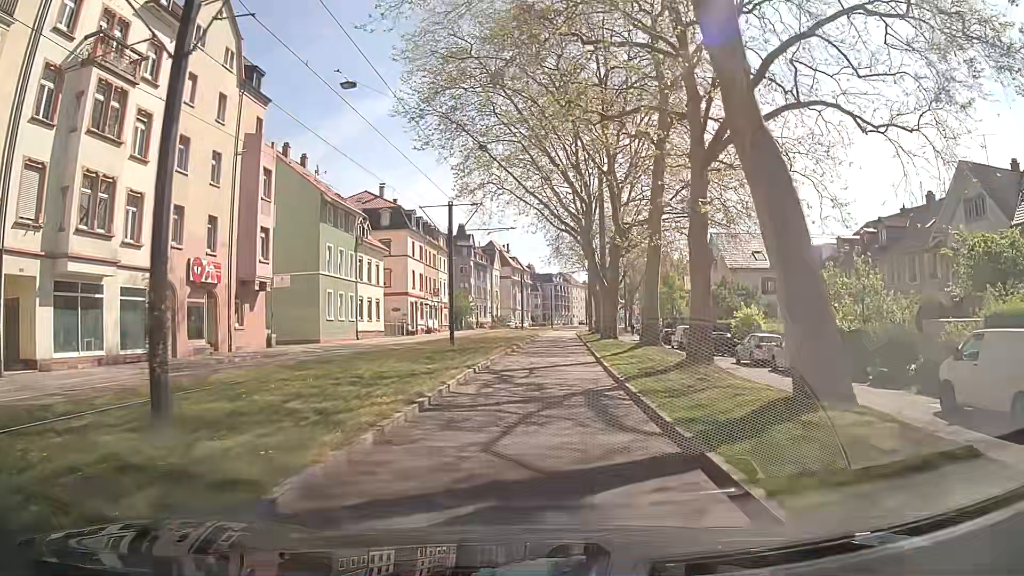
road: secondary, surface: asphalt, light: Day
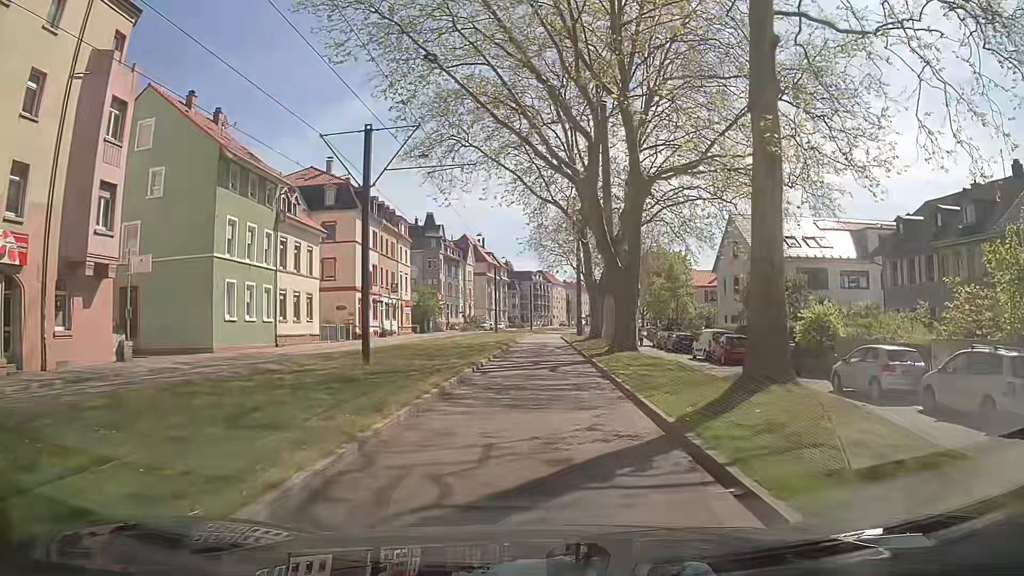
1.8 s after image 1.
(+0.2, +13.8) m; +2°
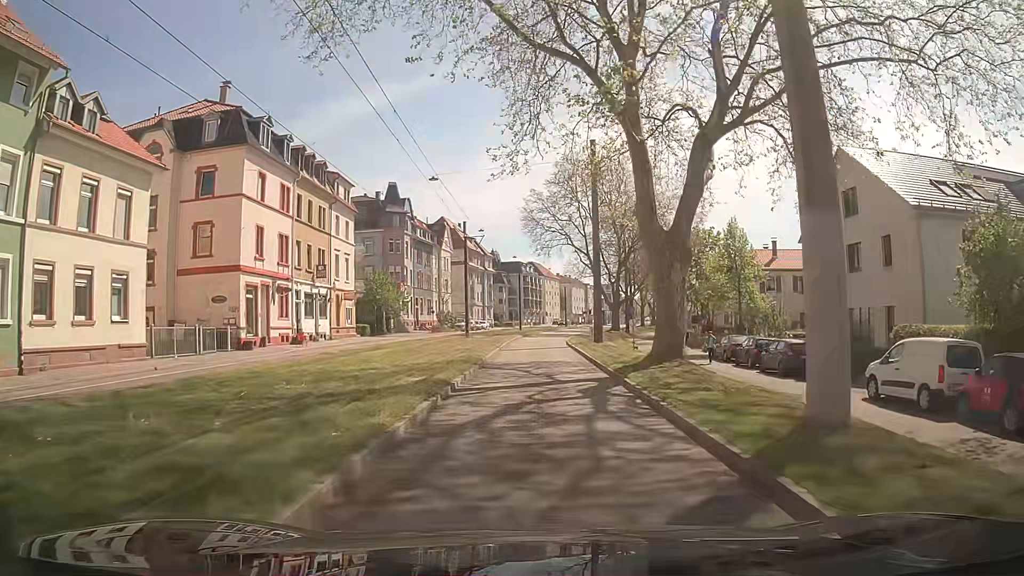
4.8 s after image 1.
(-0.1, +23.2) m; +1°
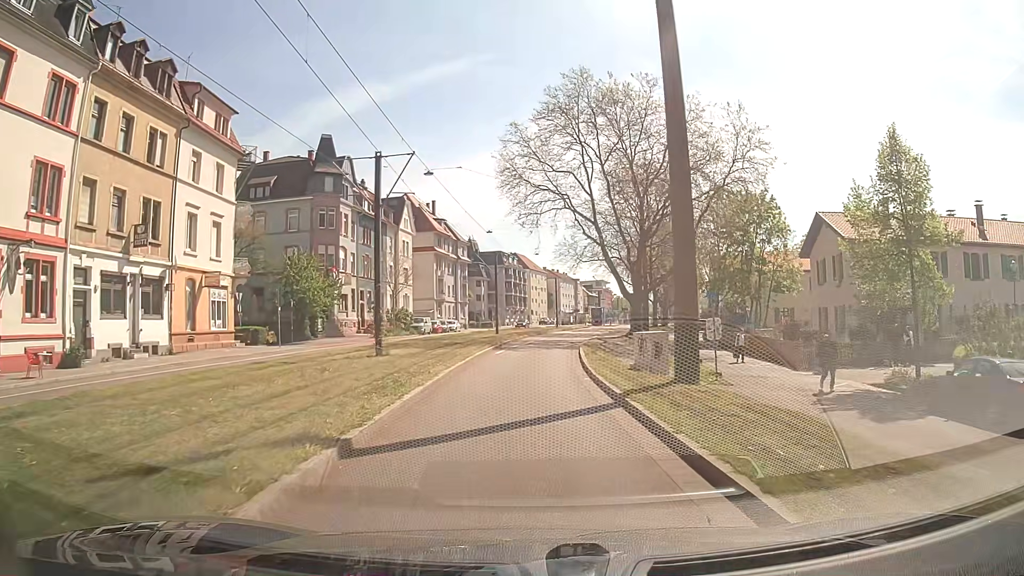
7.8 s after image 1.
(-0.2, +23.4) m; +1°
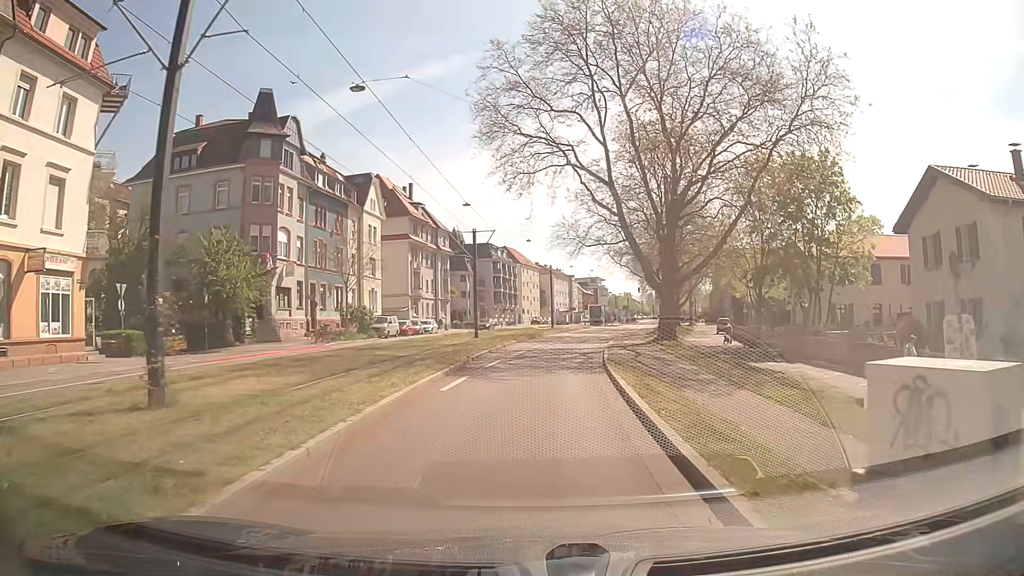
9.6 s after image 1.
(-0.2, +14.1) m; -1°
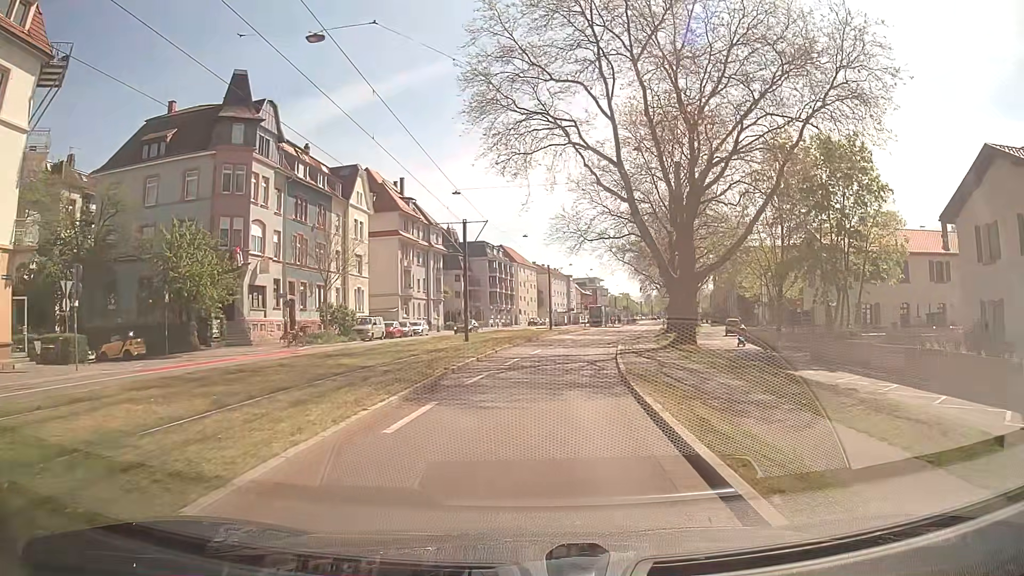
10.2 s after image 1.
(+0.1, +4.7) m; +1°
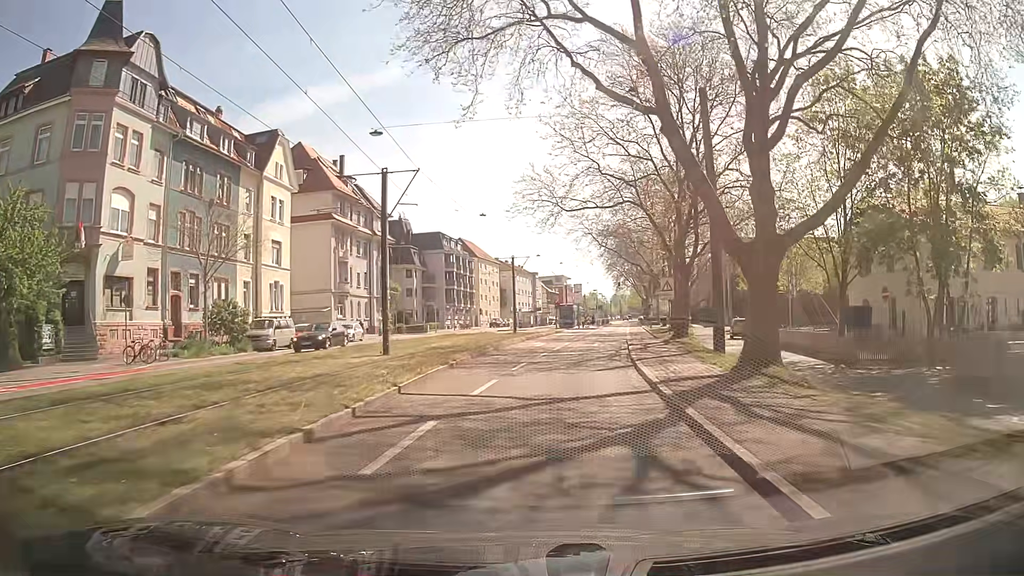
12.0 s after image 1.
(+0.4, +14.0) m; +3°
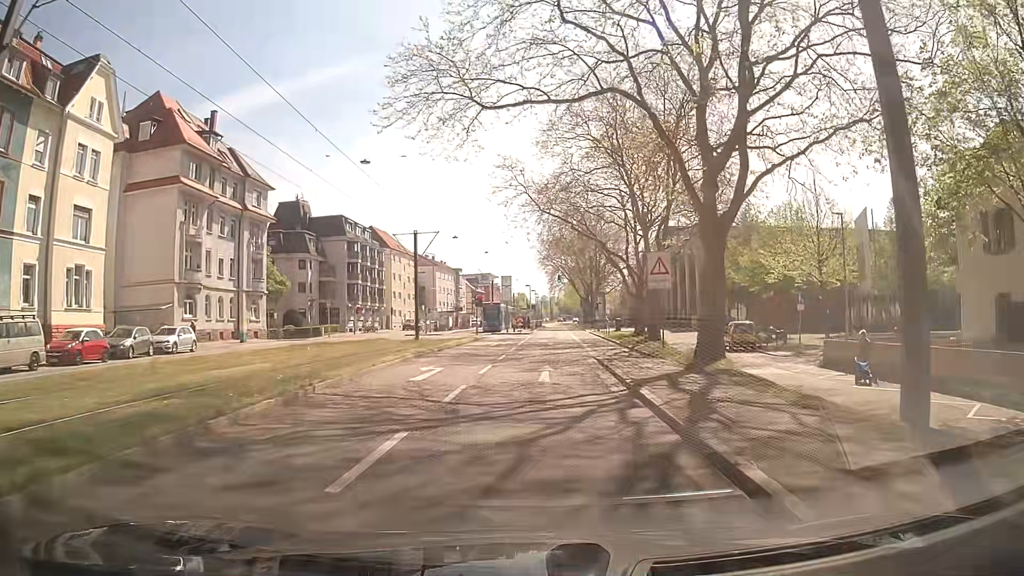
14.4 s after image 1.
(+1.0, +18.5) m; +7°
(0, +10) (0, +20) (+1, +30) (+1, +40) (+1, +50) (+2, +60) (+2, +70) (+3, +80) (+3, +90) (+4, +100) m
